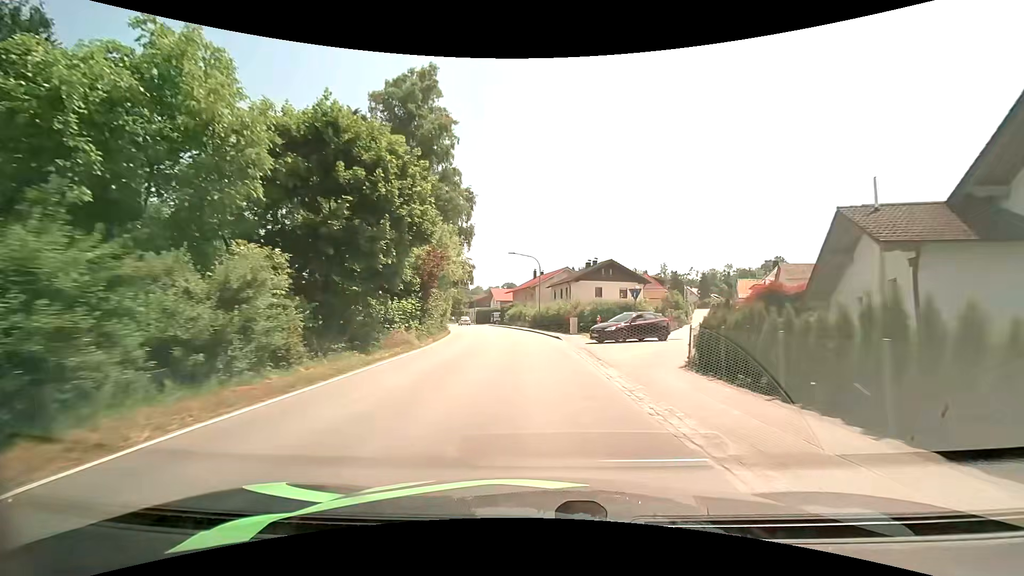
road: secondary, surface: asphalt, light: Day
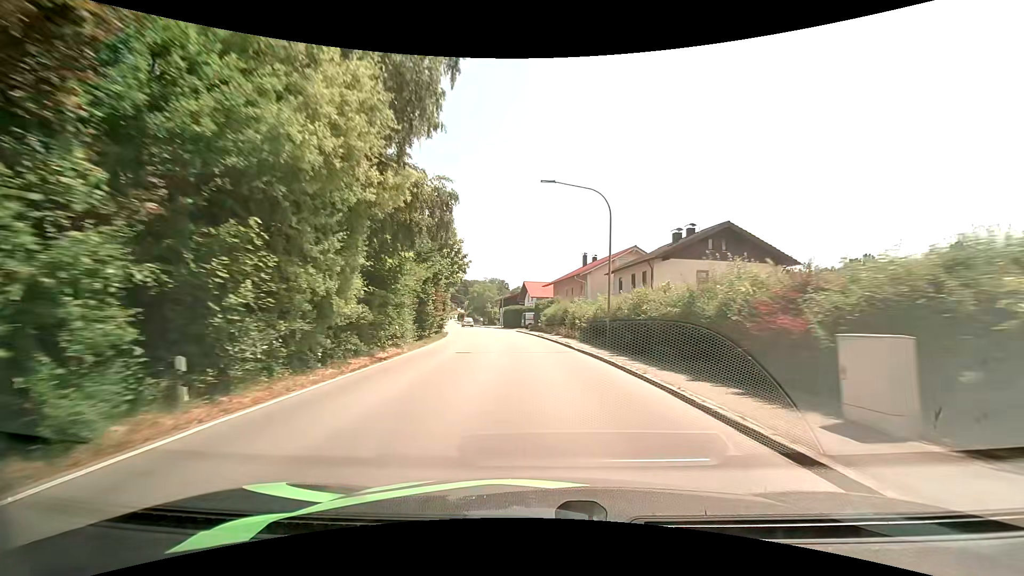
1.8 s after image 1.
(-0.9, +26.0) m; -4°
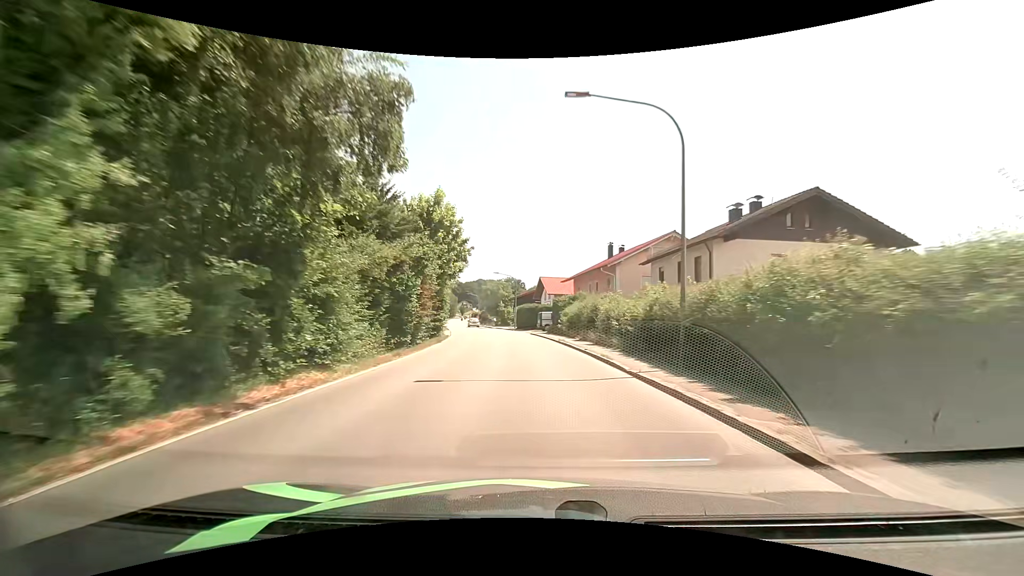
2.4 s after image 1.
(-0.2, +8.8) m; -2°
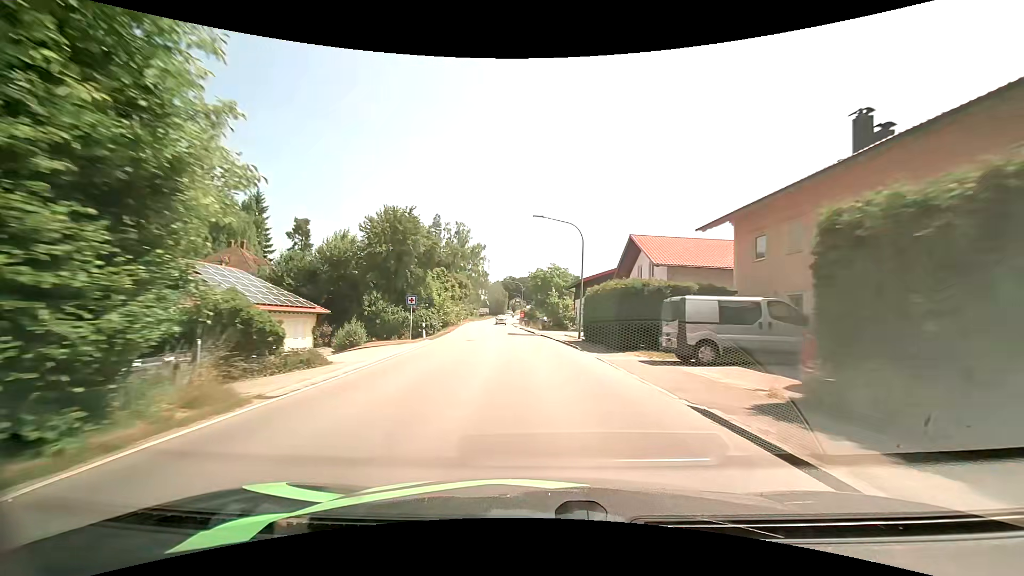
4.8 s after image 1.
(-2.0, +36.1) m; -7°
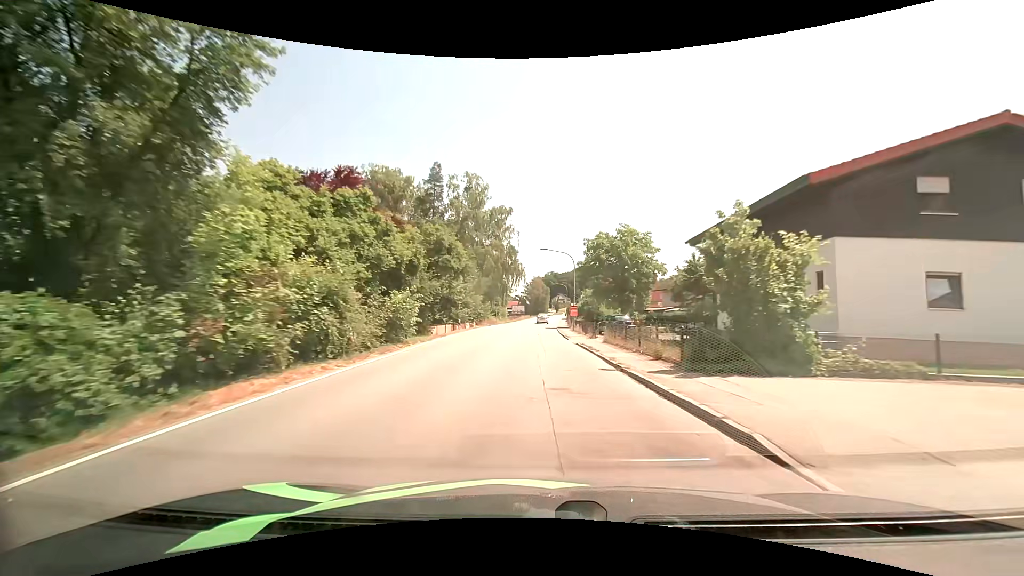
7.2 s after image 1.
(-2.0, +38.1) m; -5°
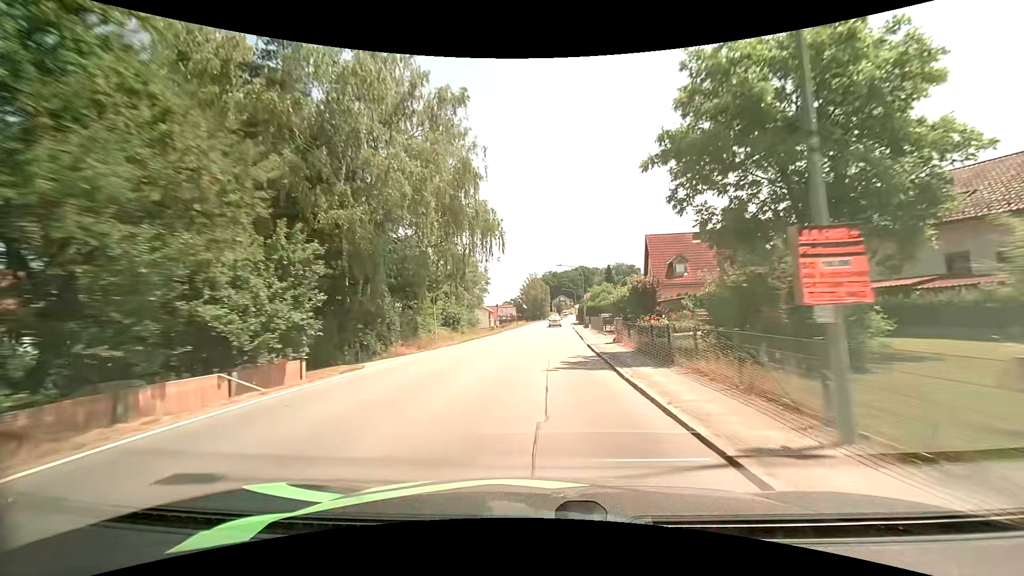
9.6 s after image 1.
(0.0, +39.7) m; 0°
(0, +10) (0, +20) (+1, +30) (+1, +40) (+2, +50) (+2, +60) (+3, +70) (+3, +80) (+4, +90) (+4, +100) m
